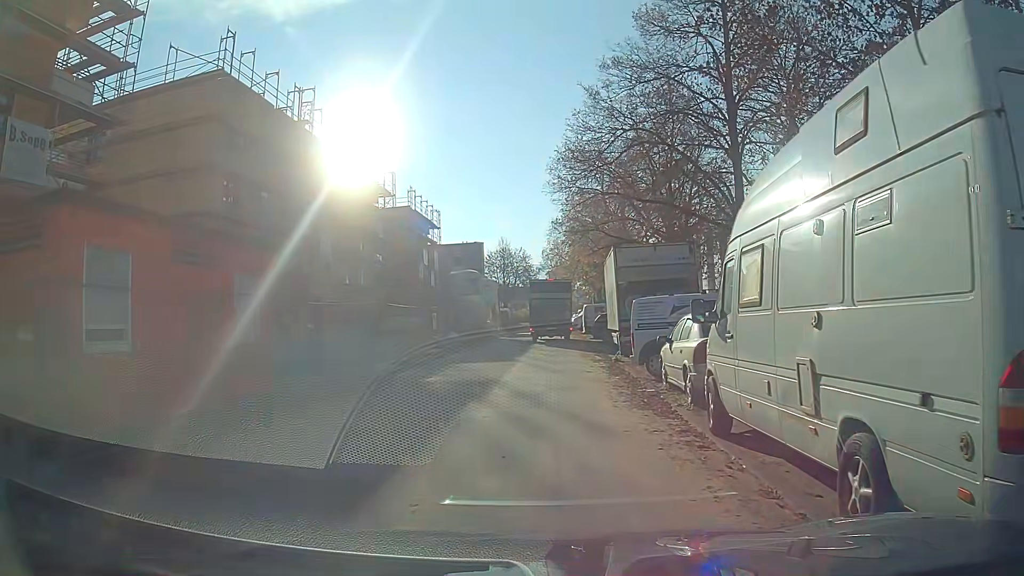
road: residential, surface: asphalt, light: Day
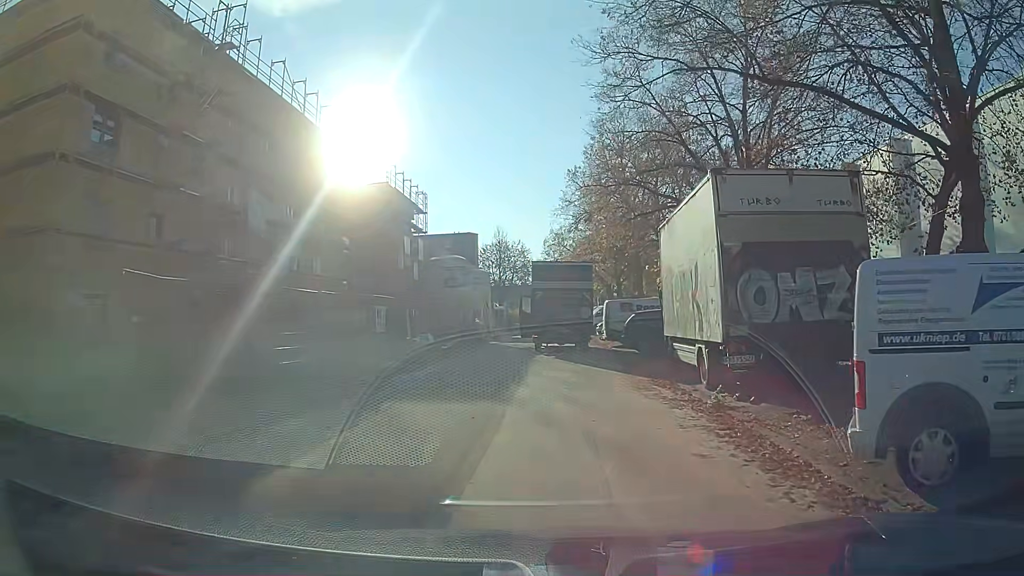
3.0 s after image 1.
(+0.2, +10.8) m; +3°
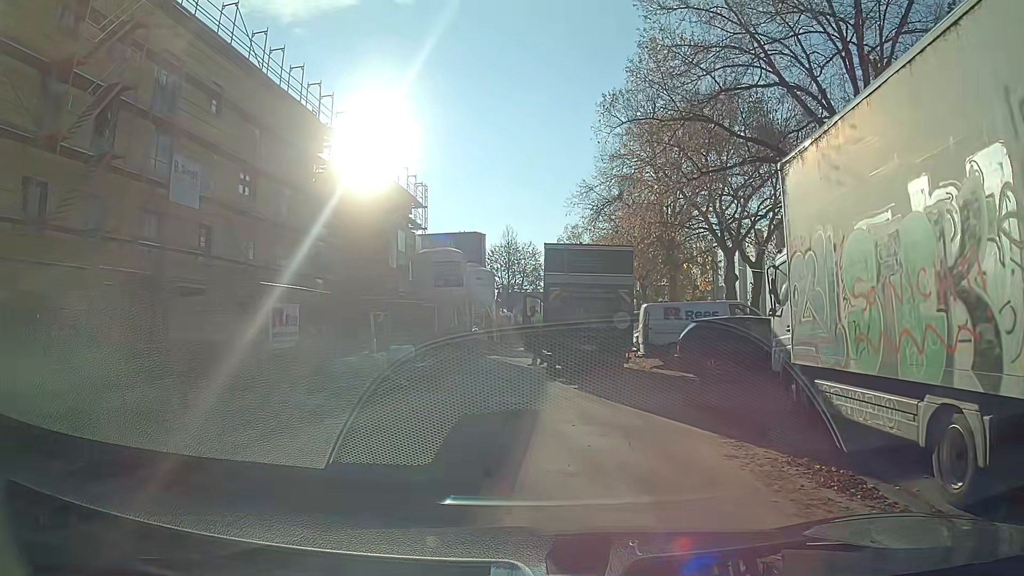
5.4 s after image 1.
(-0.2, +7.5) m; -1°
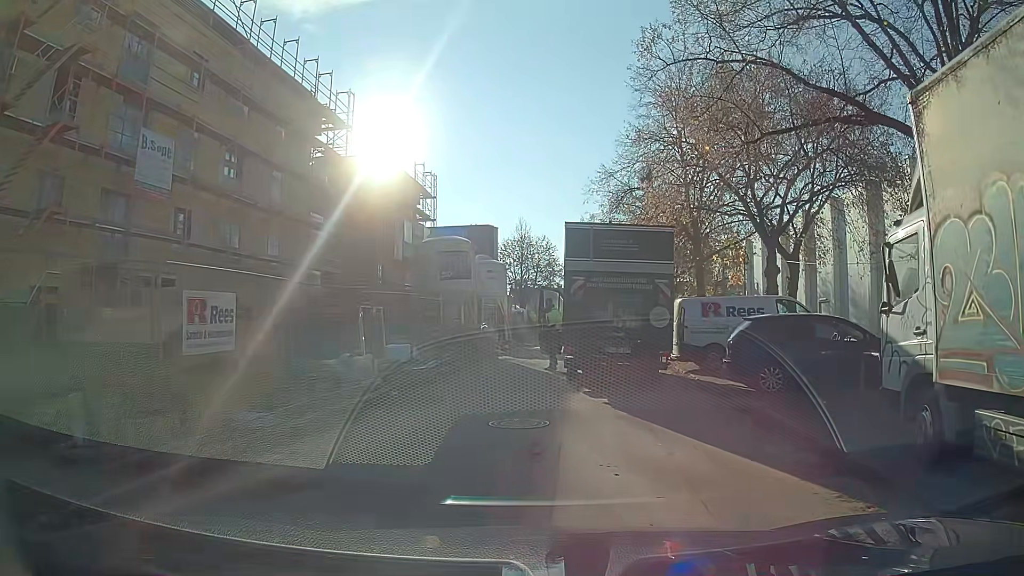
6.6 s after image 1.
(0.0, +2.9) m; +1°
